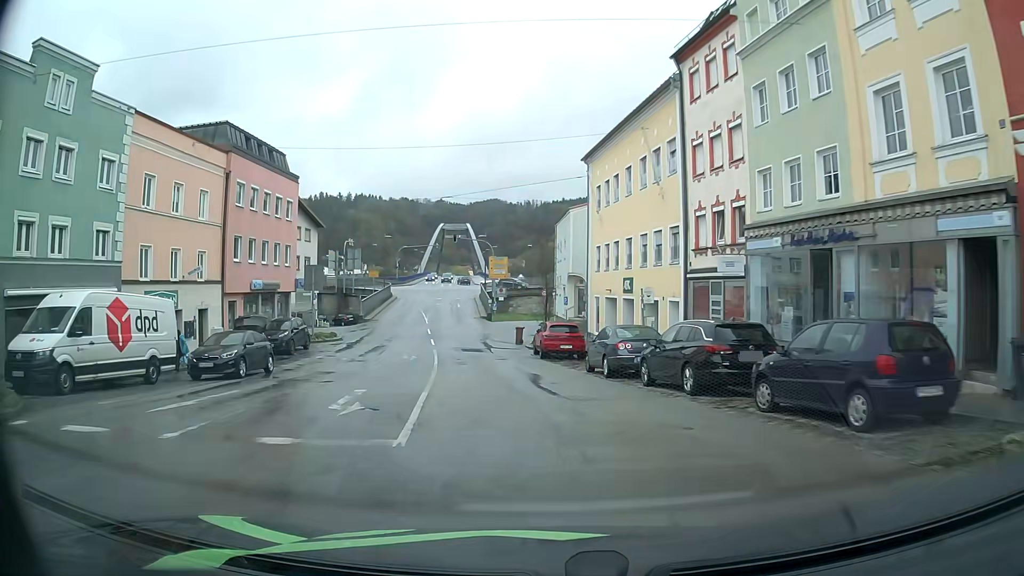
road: tertiary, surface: asphalt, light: Day
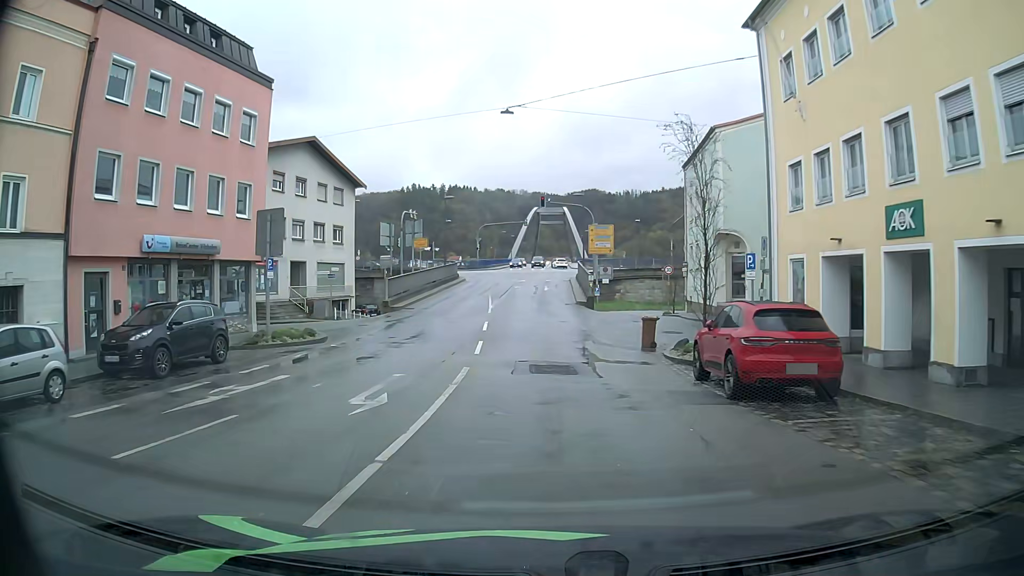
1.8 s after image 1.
(-1.5, +18.6) m; -9°
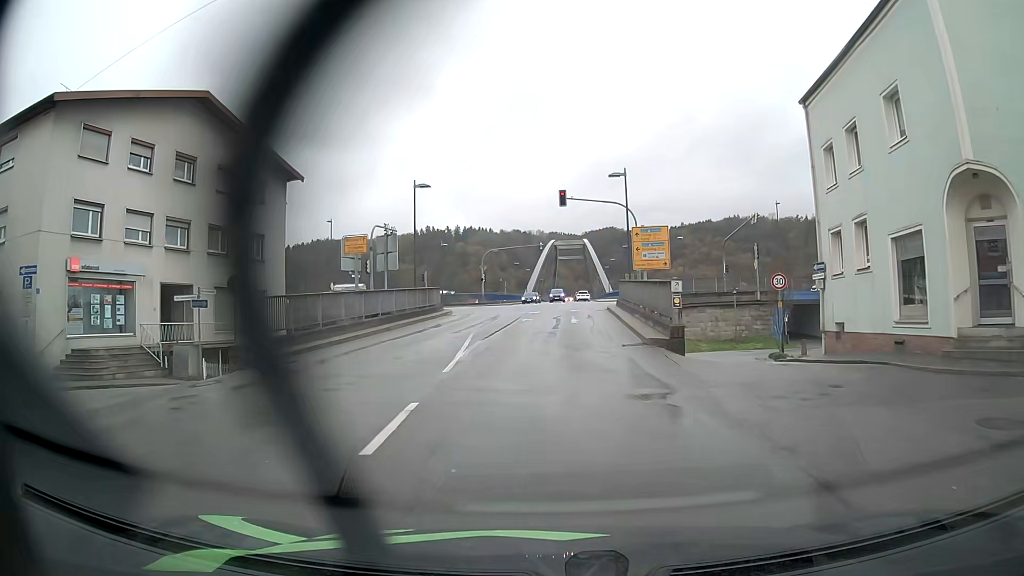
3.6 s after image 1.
(-0.3, +17.7) m; -2°
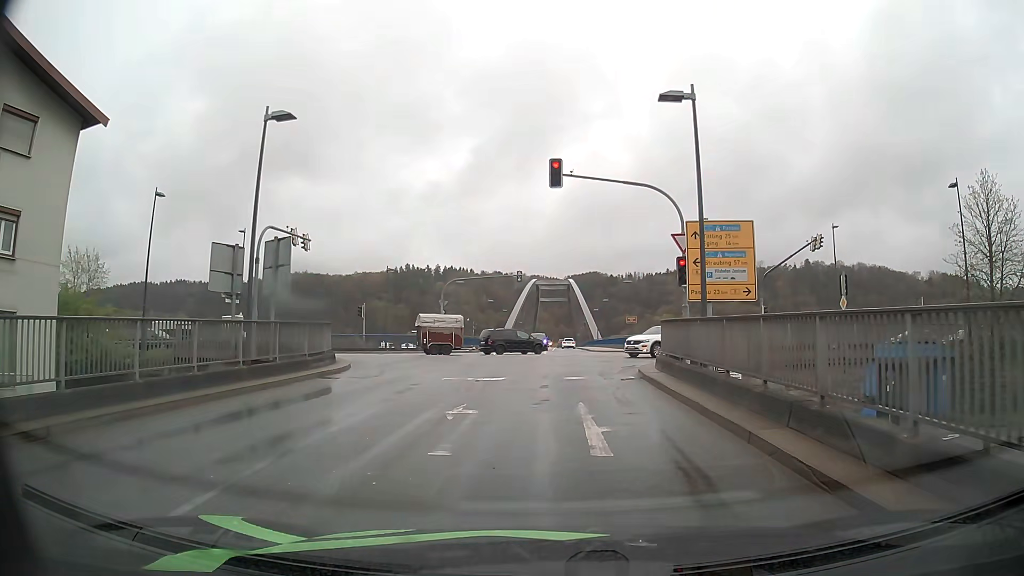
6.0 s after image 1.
(+0.1, +17.3) m; +2°
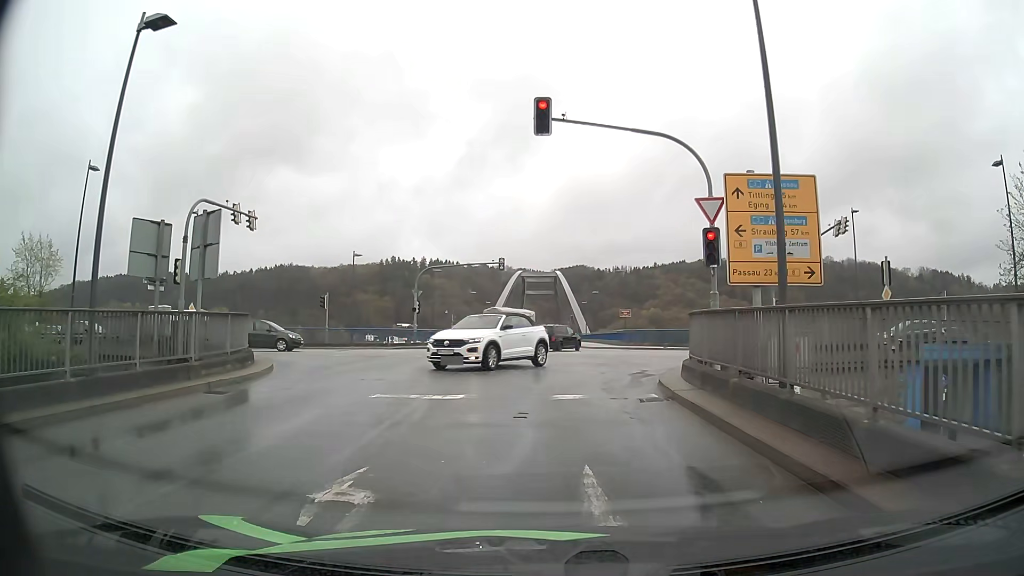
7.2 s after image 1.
(+0.1, +5.6) m; +1°
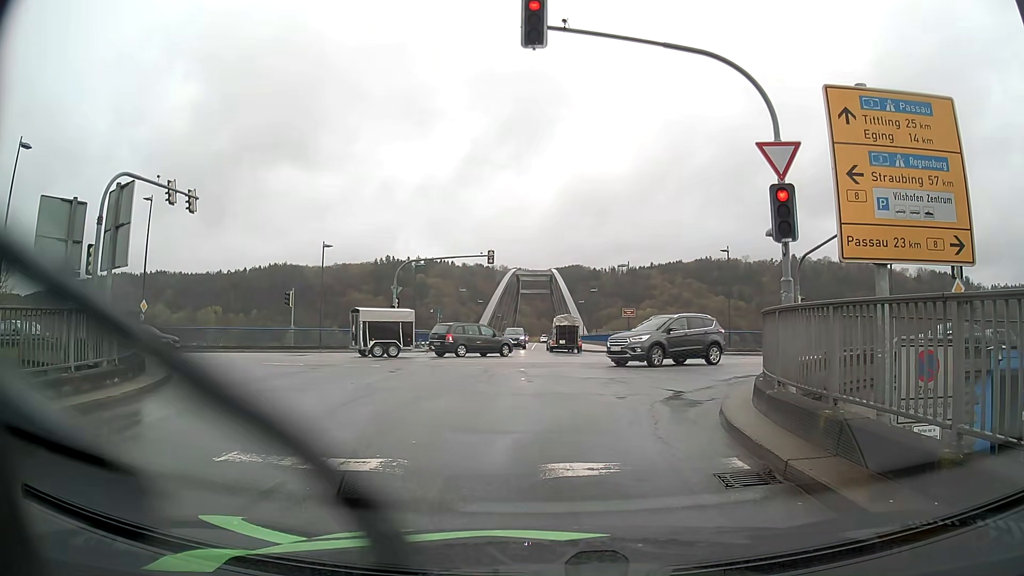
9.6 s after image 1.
(+0.1, +5.4) m; +2°
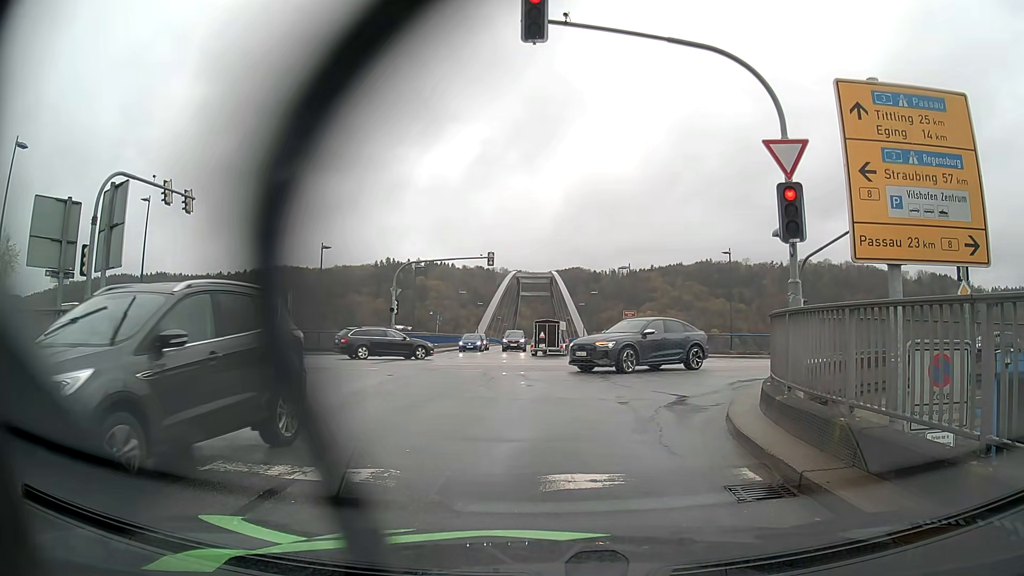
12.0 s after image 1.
(0.0, +0.4) m; 0°
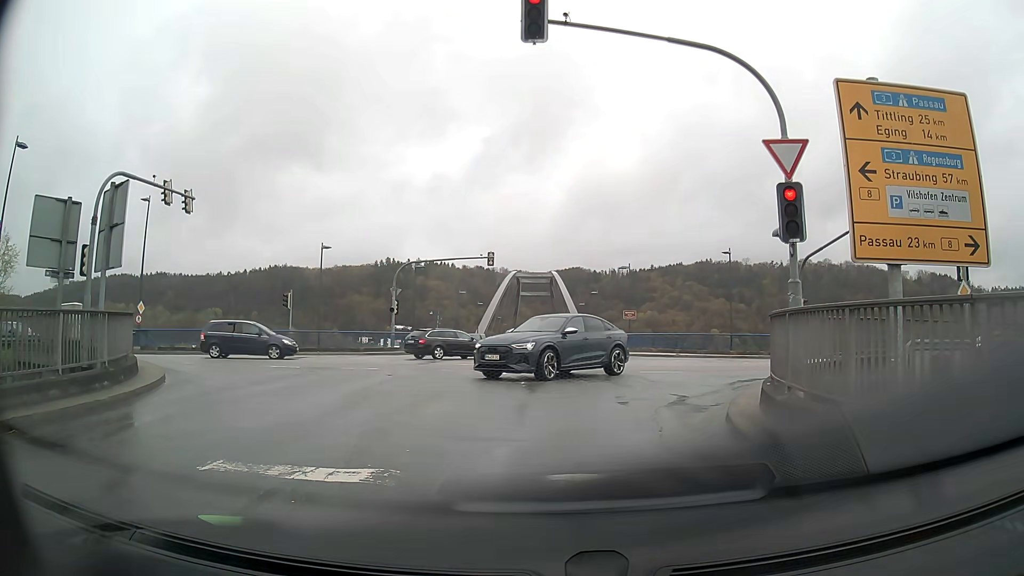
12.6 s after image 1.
(0.0, 0.0) m; 0°
